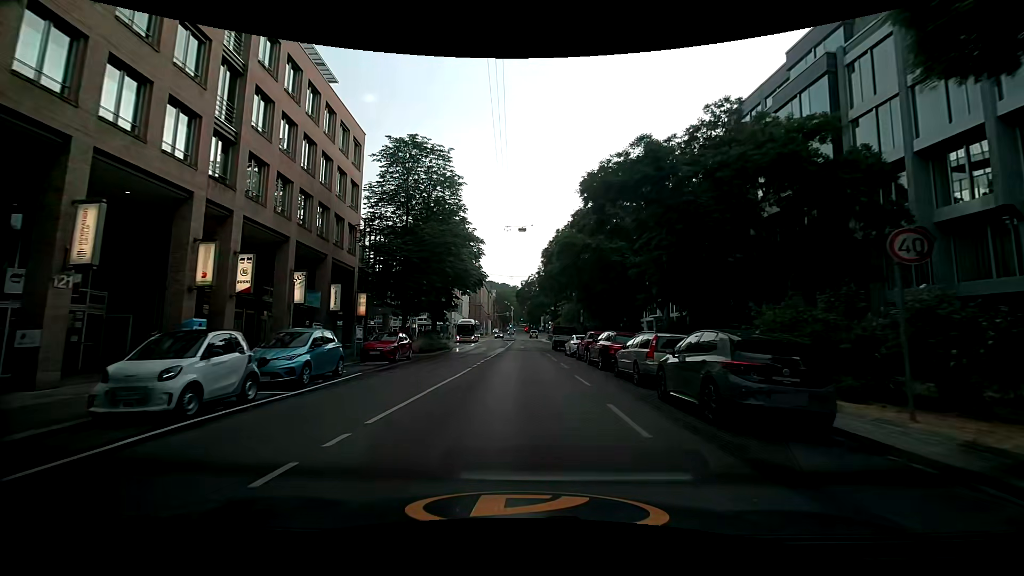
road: secondary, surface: asphalt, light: Day
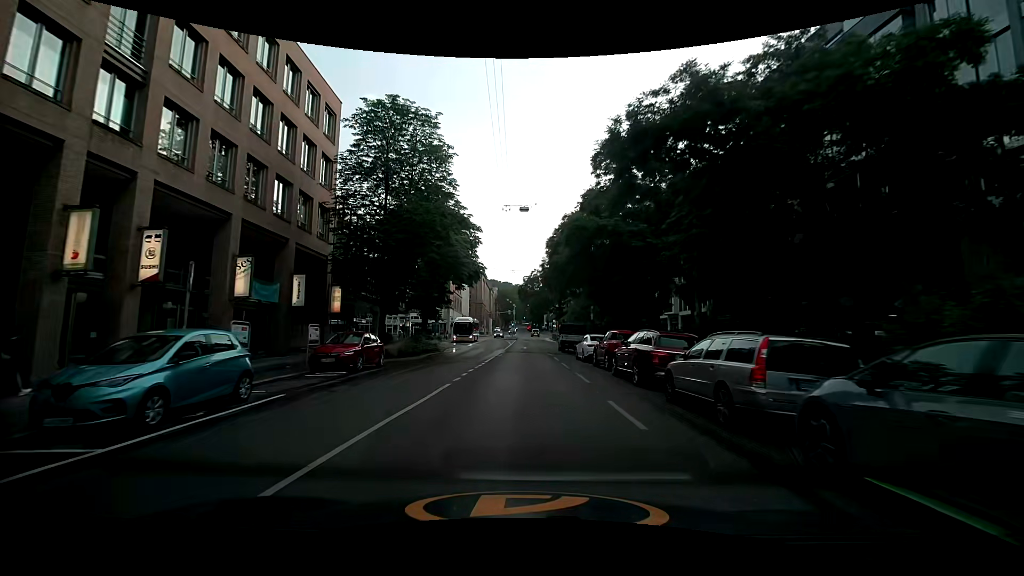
(-0.1, +5.7) m; -2°
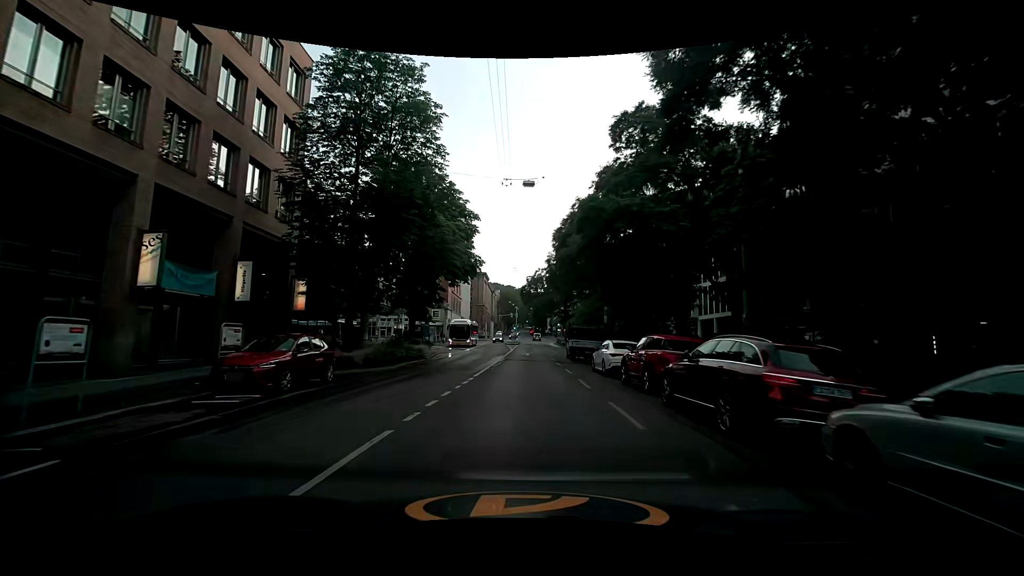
(+0.1, +5.8) m; 0°
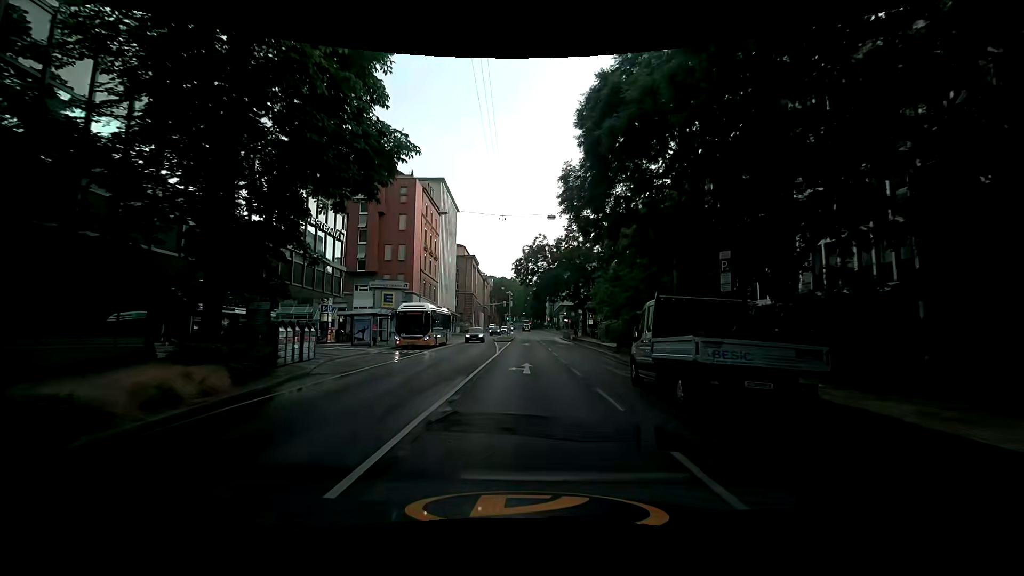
(+0.1, +23.0) m; +1°
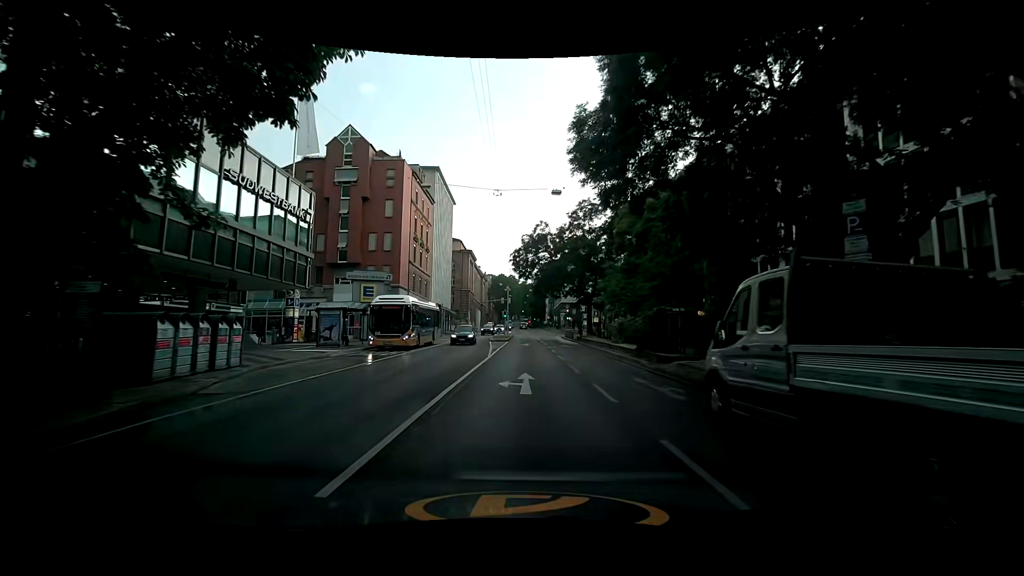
(0.0, +5.8) m; 0°
